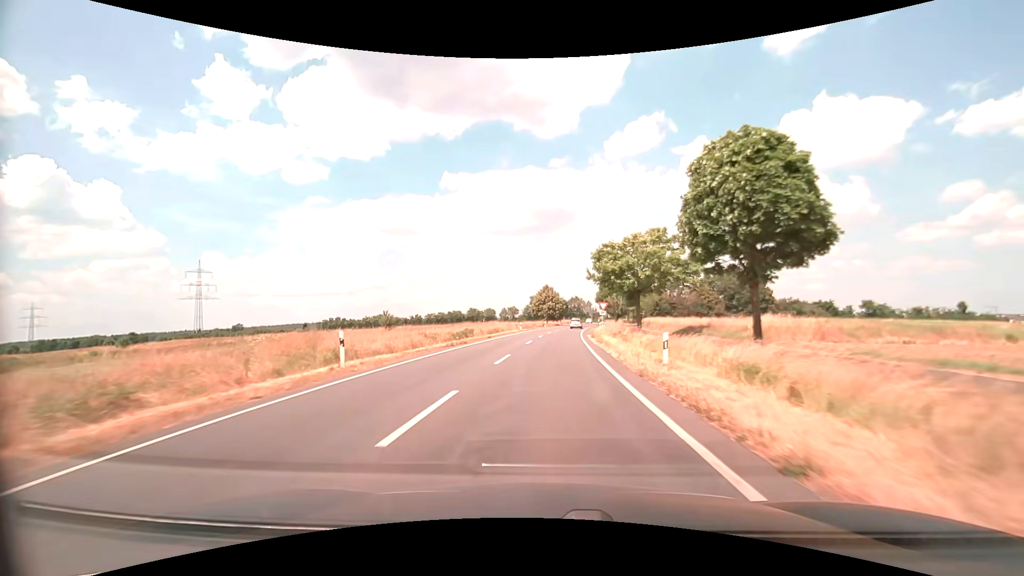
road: secondary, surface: asphalt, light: Day
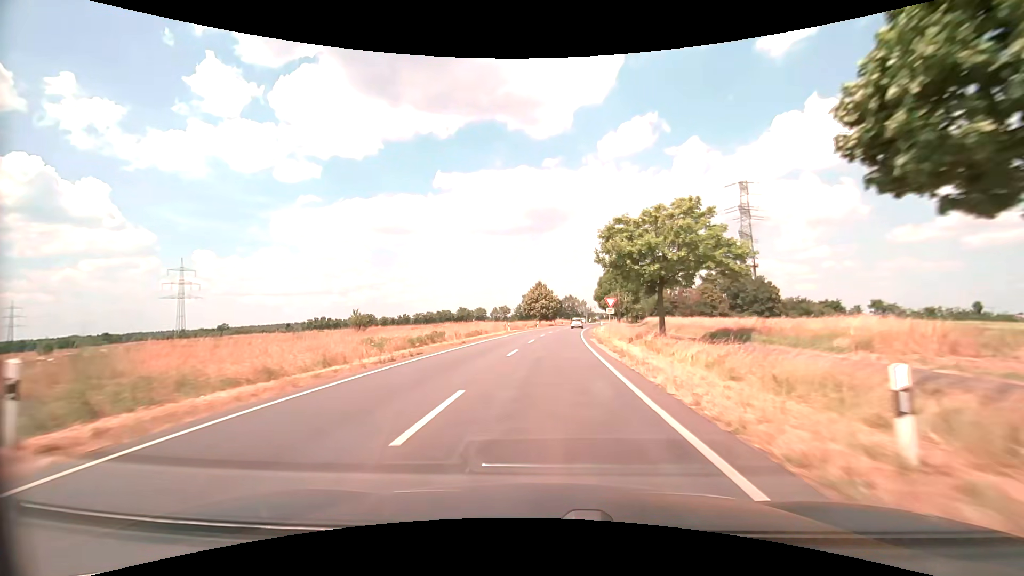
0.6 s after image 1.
(0.0, +9.7) m; +1°
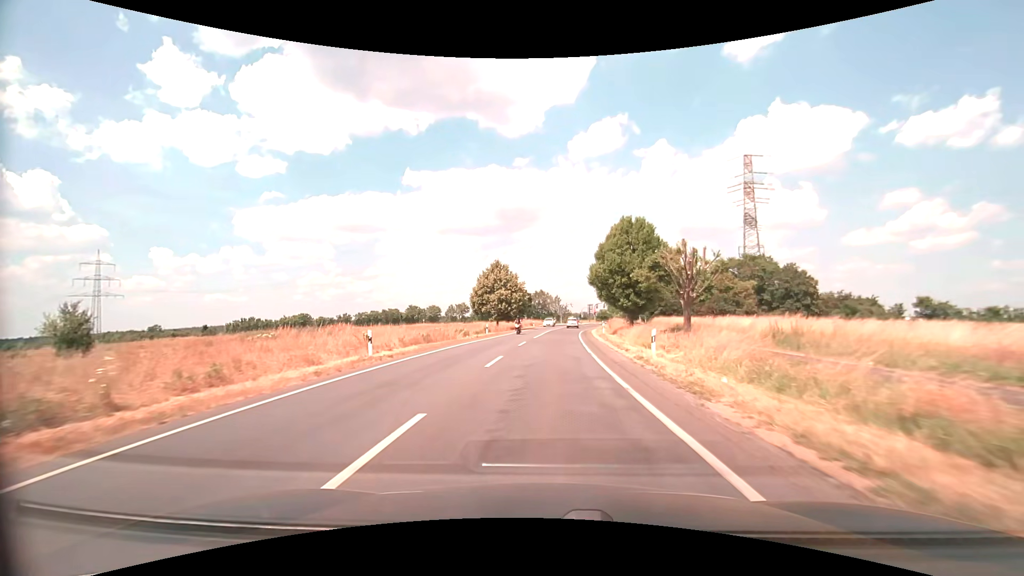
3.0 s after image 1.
(+1.2, +37.9) m; +3°
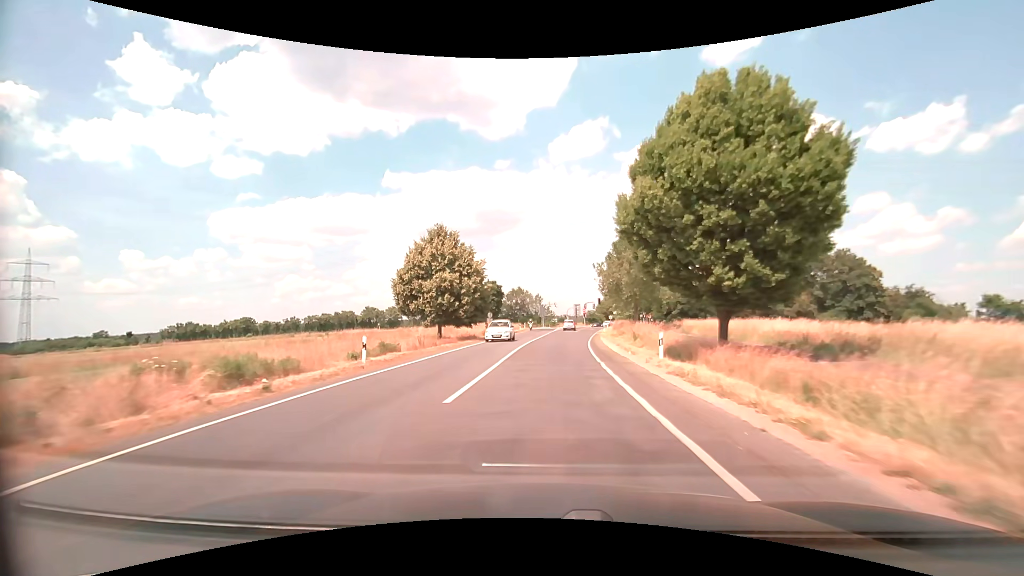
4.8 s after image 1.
(+0.7, +27.6) m; +2°
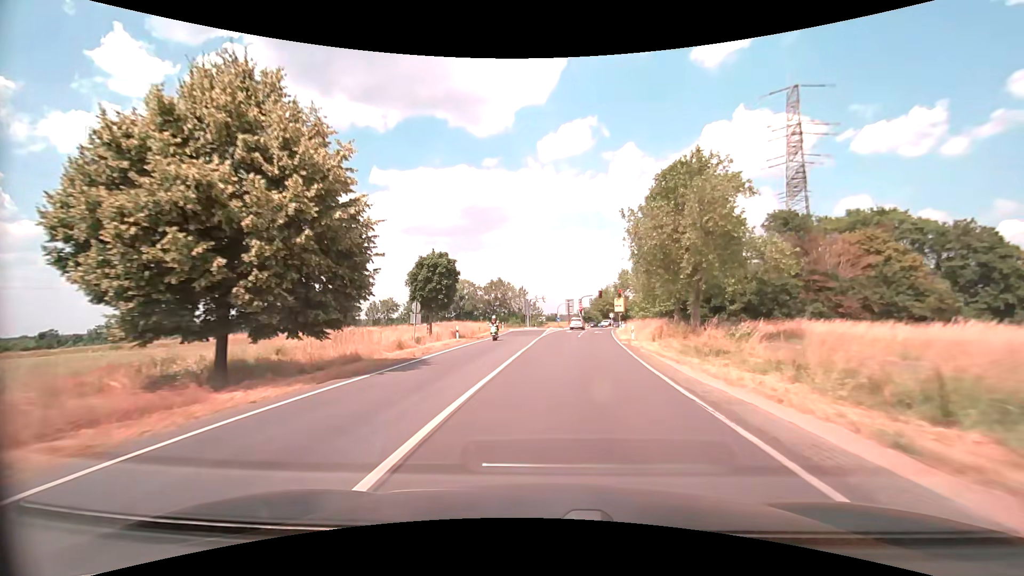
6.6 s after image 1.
(+0.4, +26.9) m; +2°
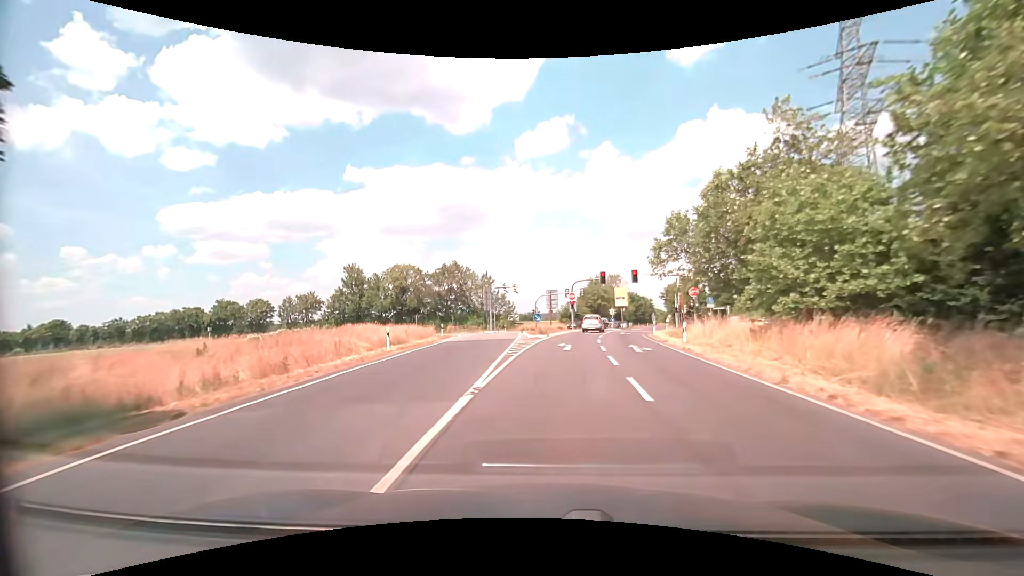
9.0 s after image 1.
(+0.9, +33.2) m; +4°
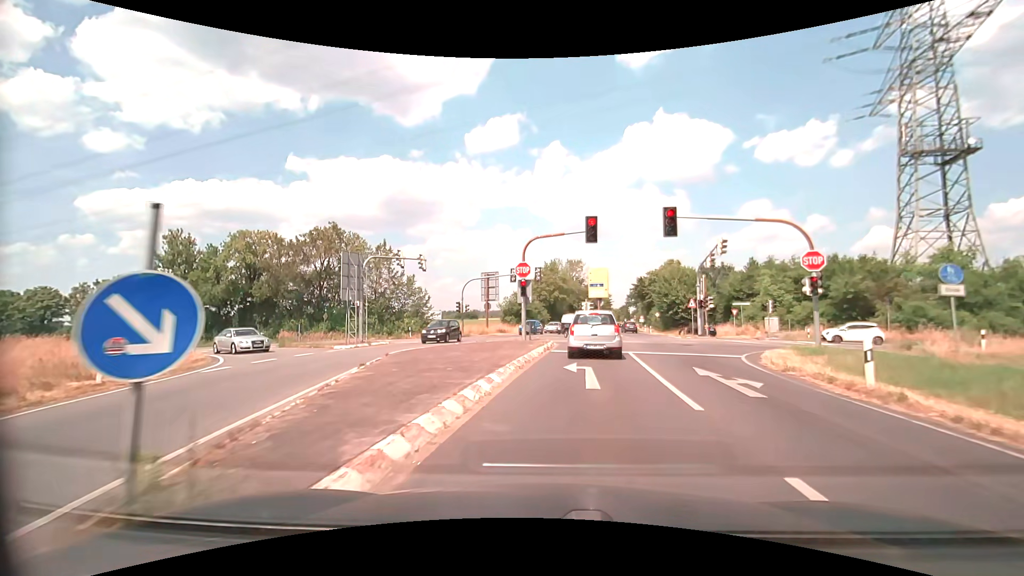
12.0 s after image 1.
(+0.9, +30.7) m; +5°
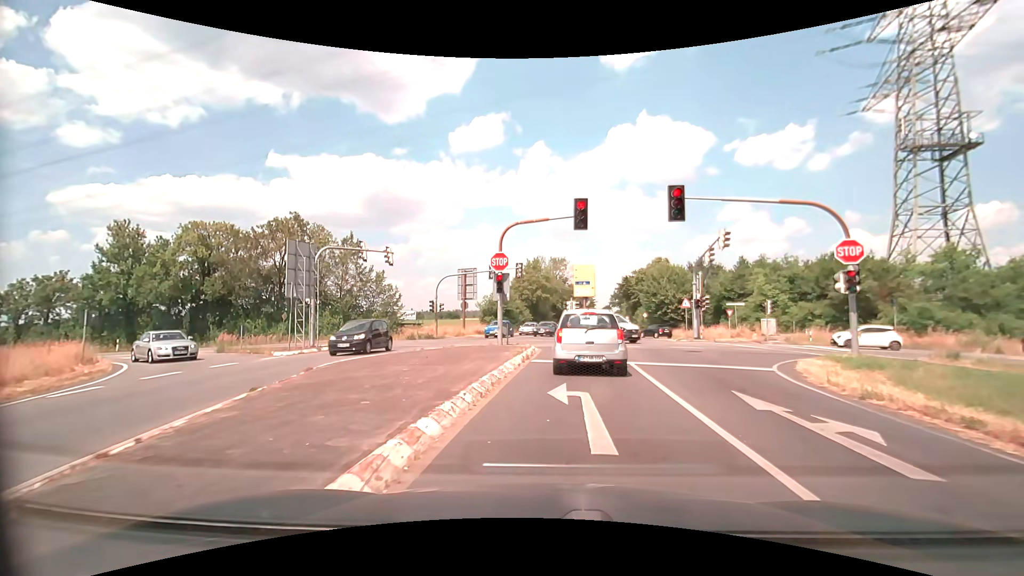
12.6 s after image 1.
(+0.1, +4.0) m; +2°
(0, +10) (+1, +20) (-1, +30) (-7, +37) (-16, +42) (-26, +44) (-36, +45) (-45, +47) (-55, +49) (-65, +51) m
